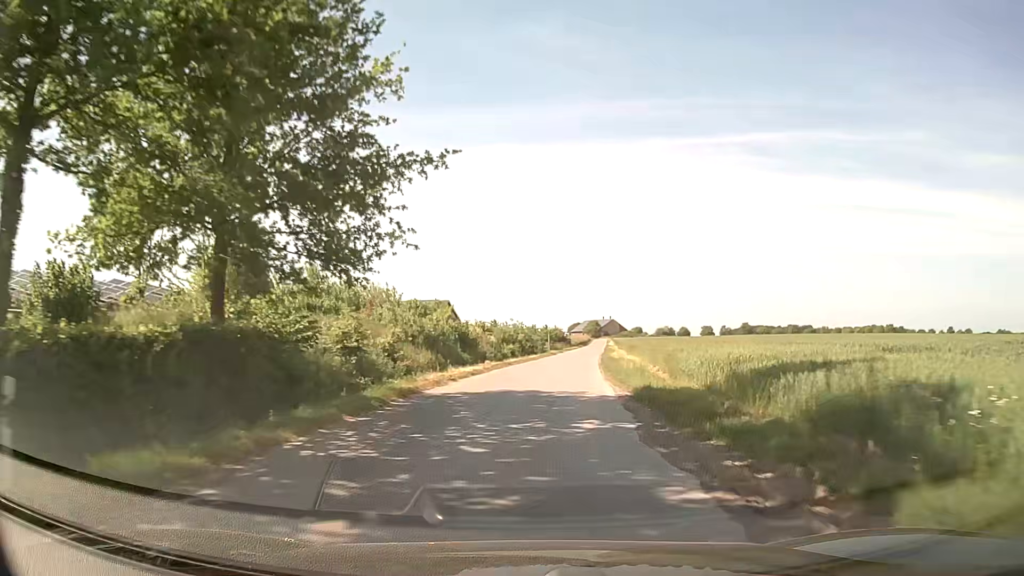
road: unclassified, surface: asphalt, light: Day
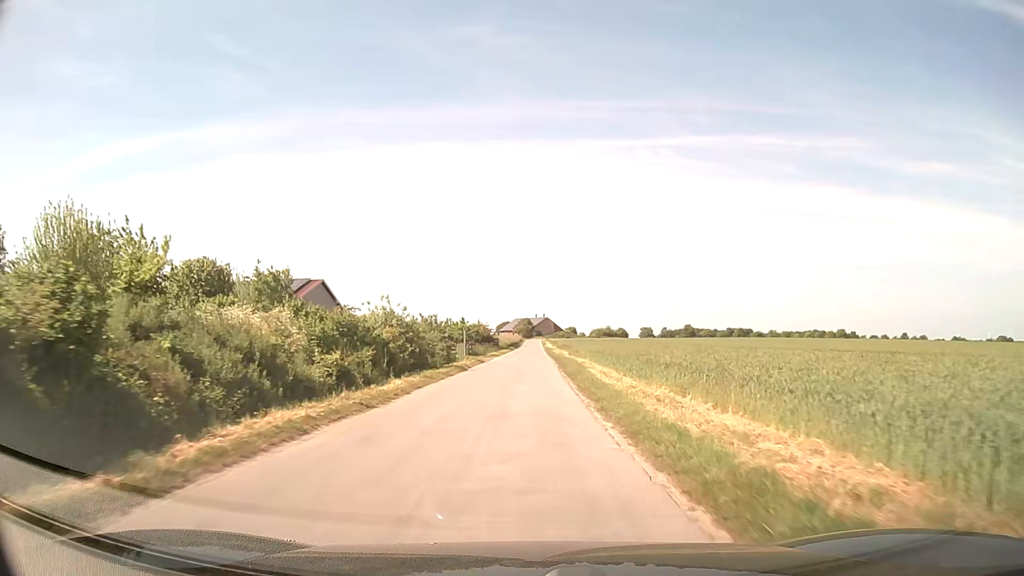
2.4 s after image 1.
(+2.1, +33.9) m; +6°
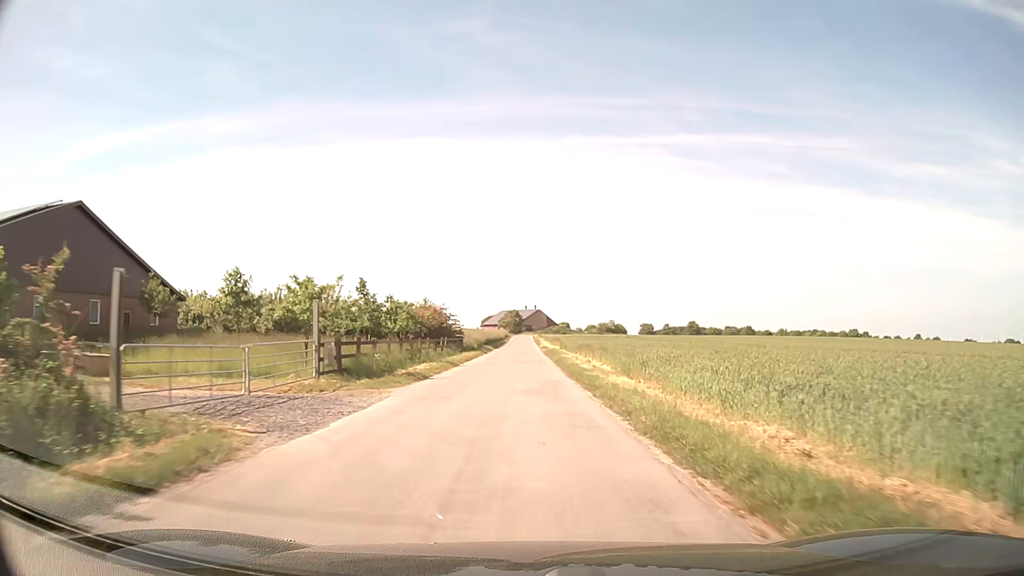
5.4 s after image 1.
(+0.5, +42.7) m; +1°
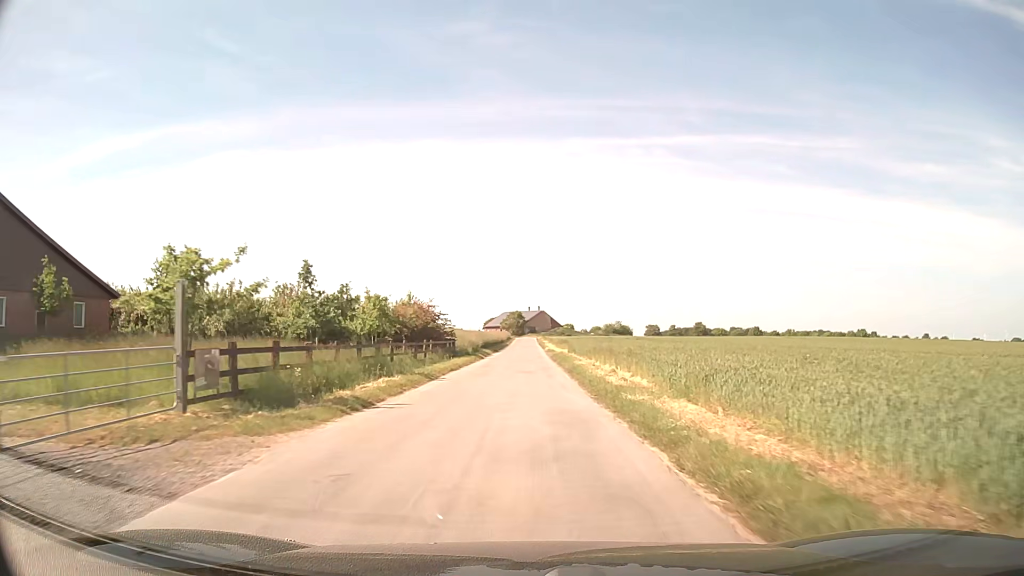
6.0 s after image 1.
(+0.1, +8.7) m; 0°
